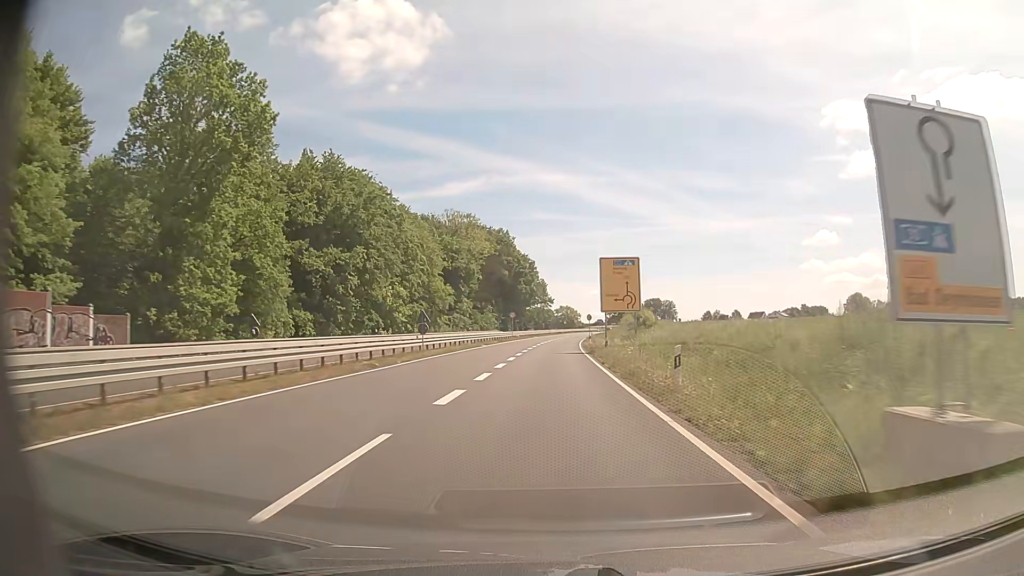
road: trunk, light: Day
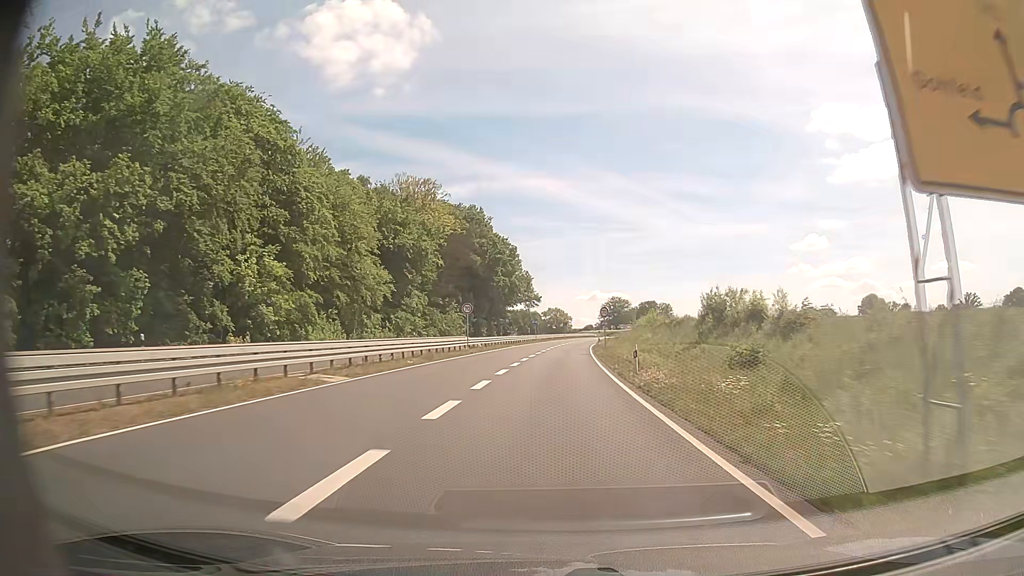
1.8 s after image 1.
(+0.3, +37.6) m; +1°
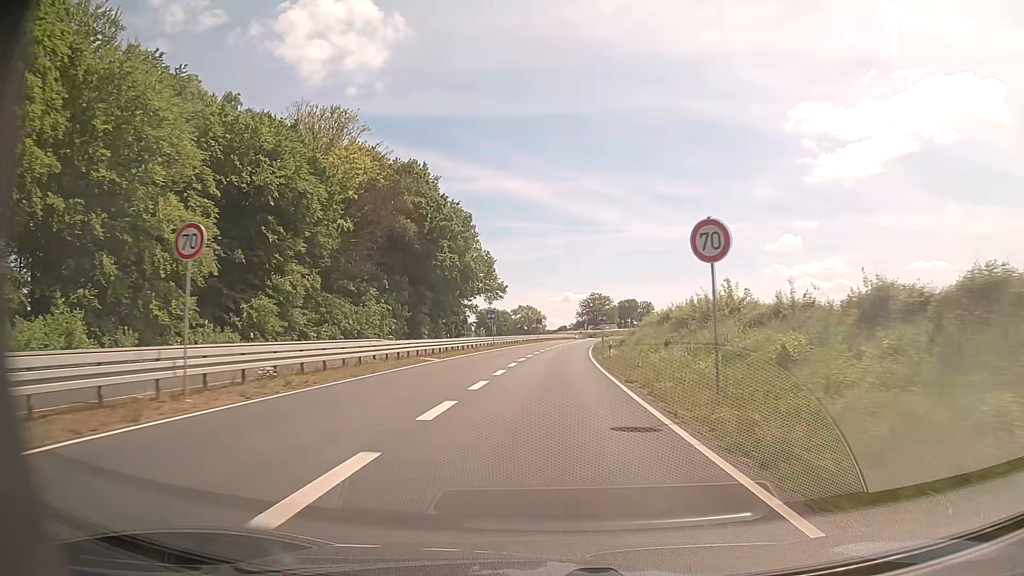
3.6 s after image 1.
(+0.6, +36.3) m; +2°
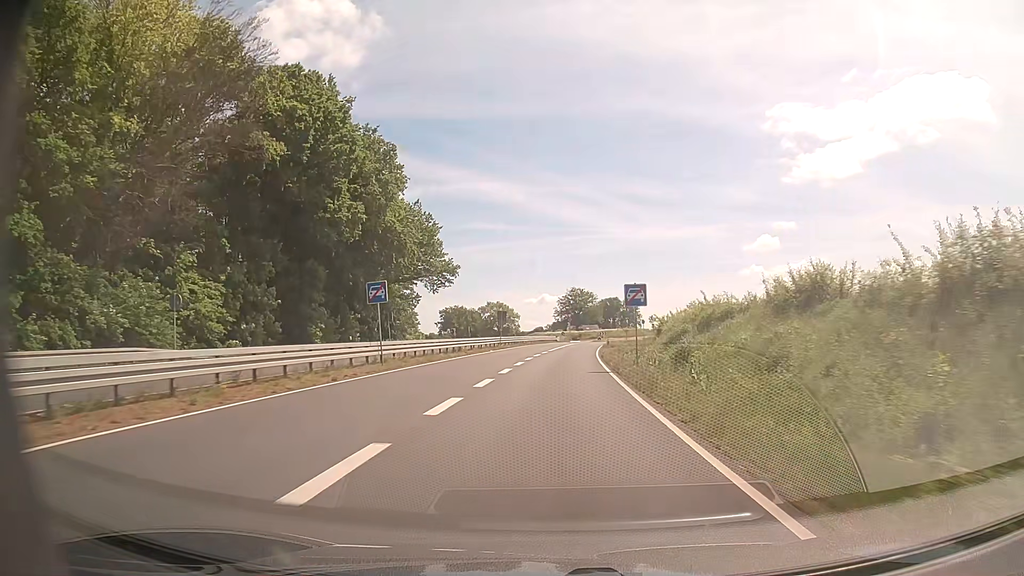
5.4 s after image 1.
(+0.6, +35.4) m; +2°
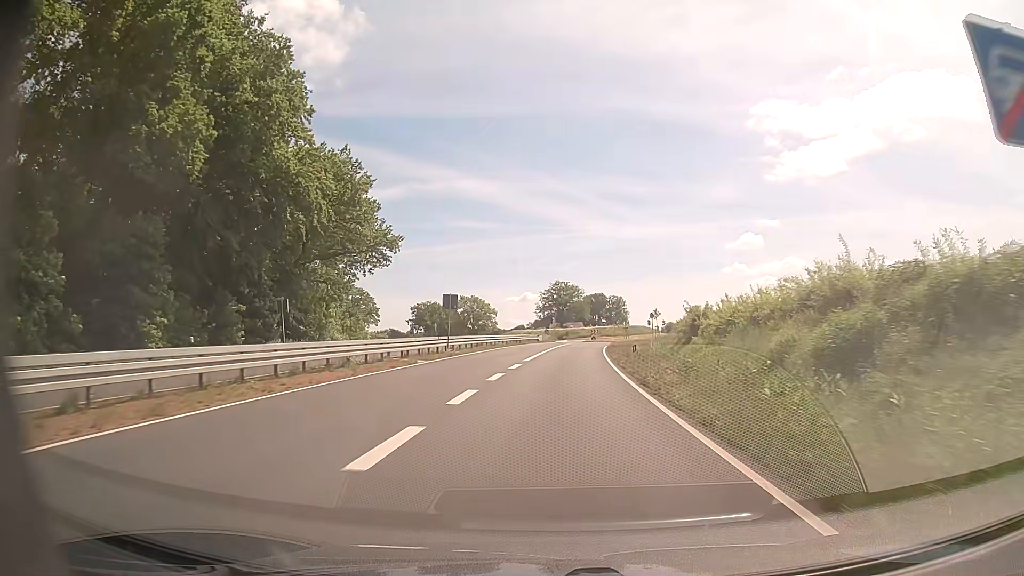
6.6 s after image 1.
(+0.3, +22.8) m; +2°
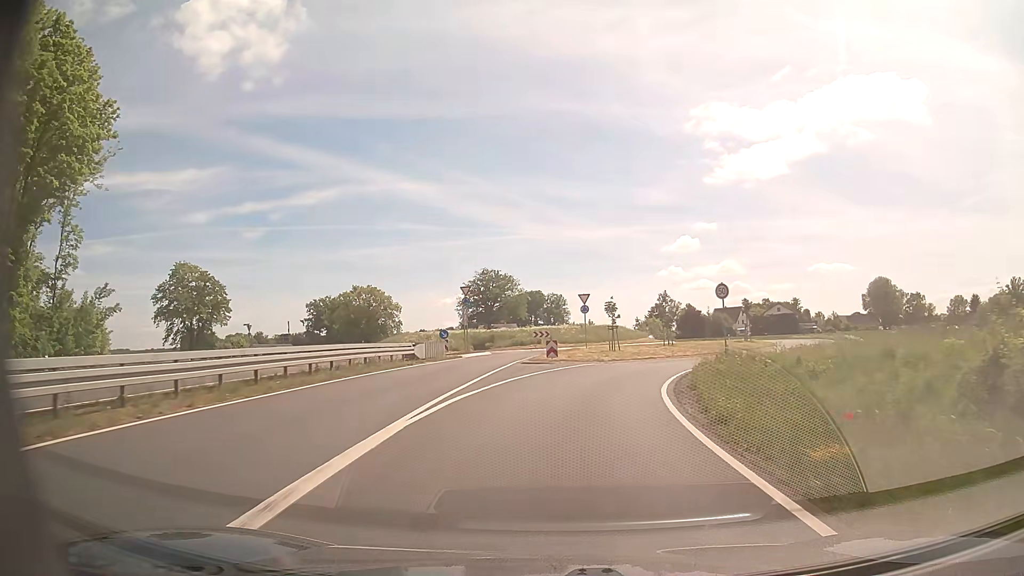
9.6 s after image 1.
(+1.9, +47.8) m; +5°
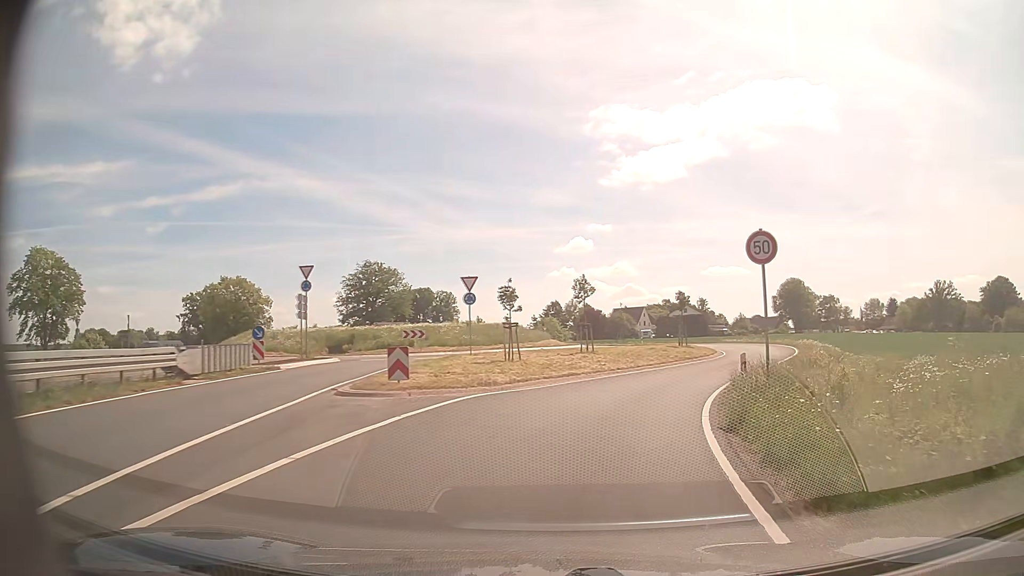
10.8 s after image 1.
(+0.8, +14.3) m; +8°
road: trunk_link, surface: asphalt
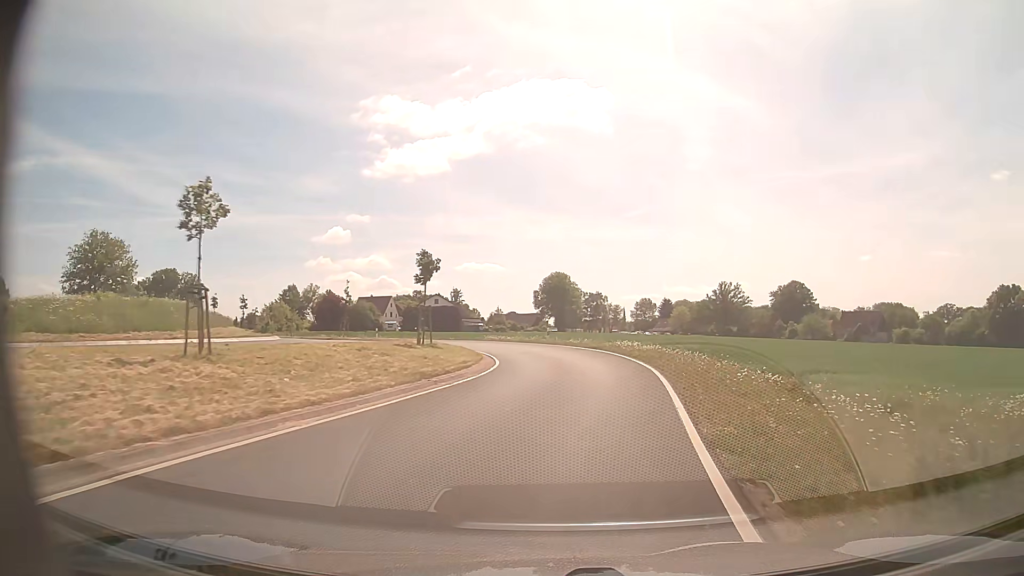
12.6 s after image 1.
(+4.0, +20.6) m; +21°
